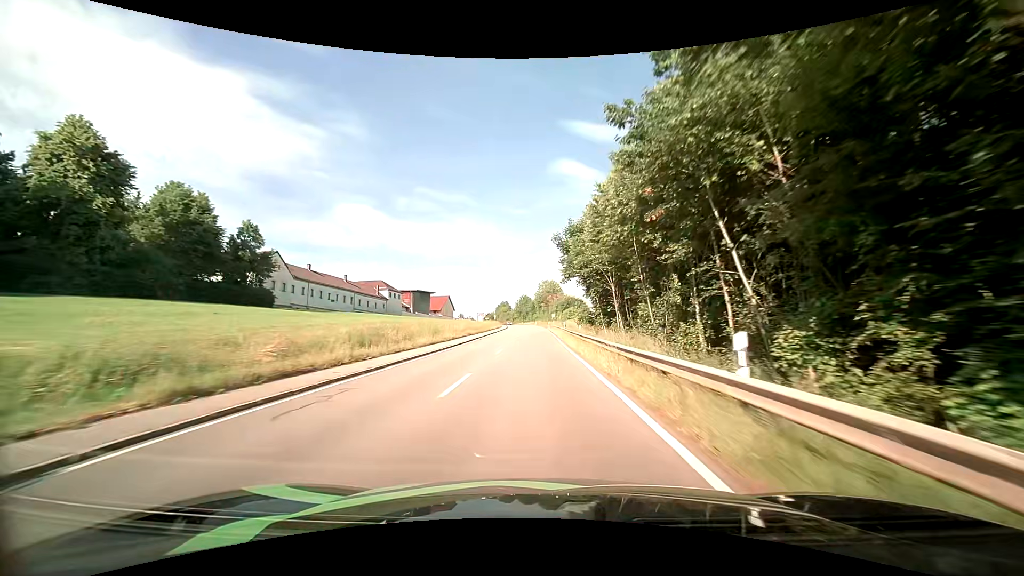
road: tertiary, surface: asphalt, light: Day
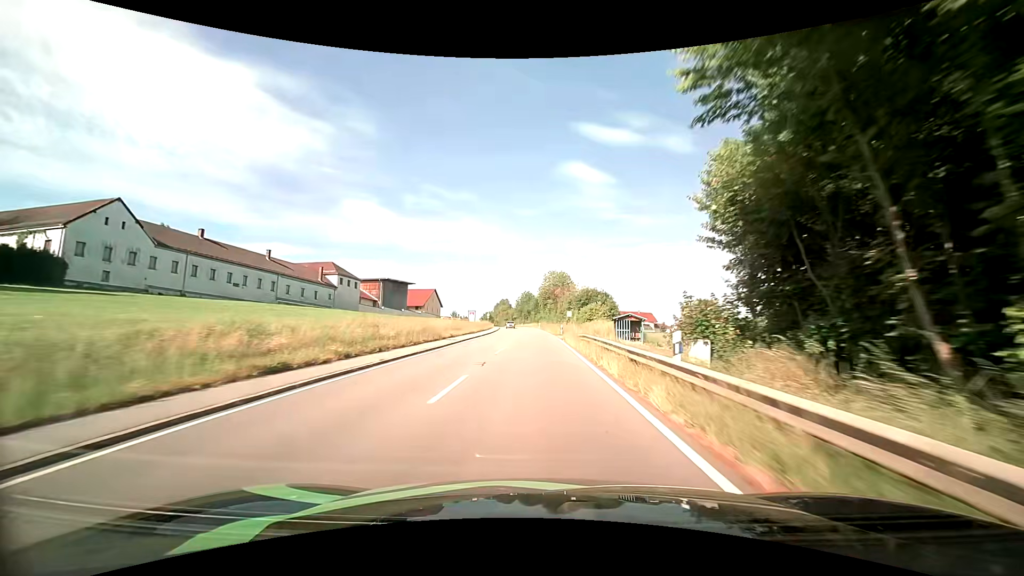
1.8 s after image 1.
(-0.3, +37.1) m; -1°
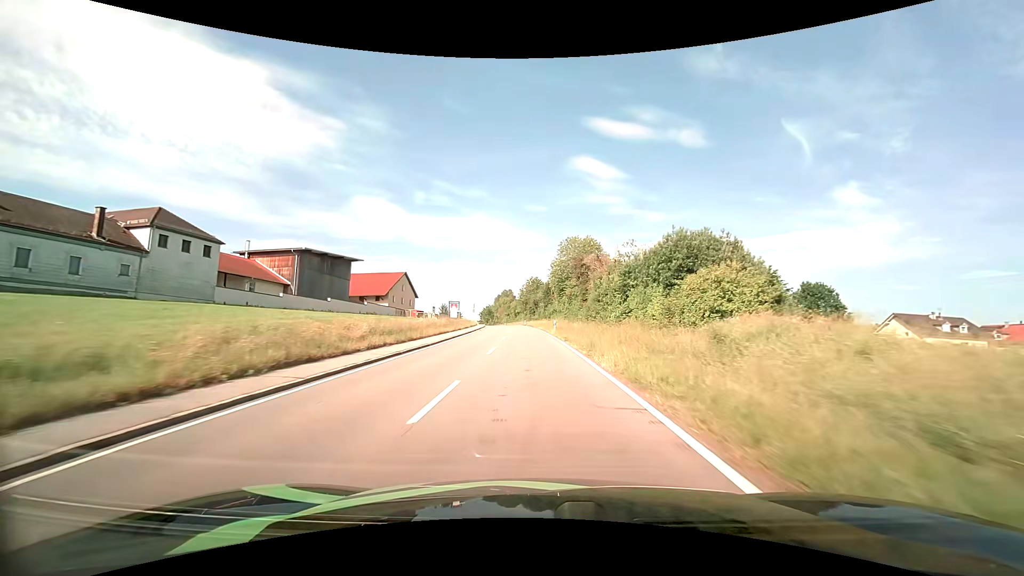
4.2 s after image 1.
(-0.2, +50.2) m; -1°
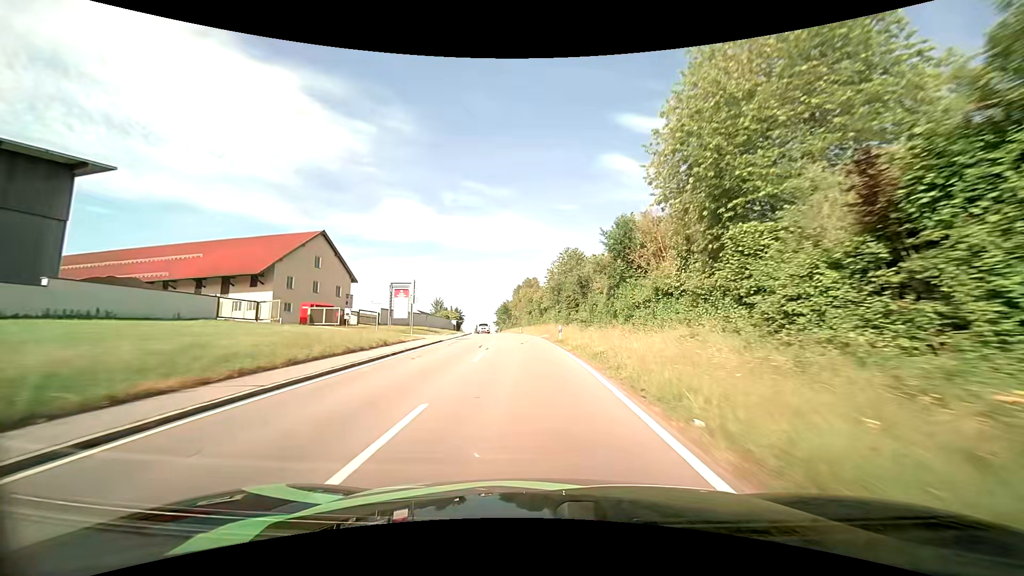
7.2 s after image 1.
(-2.0, +63.0) m; -3°
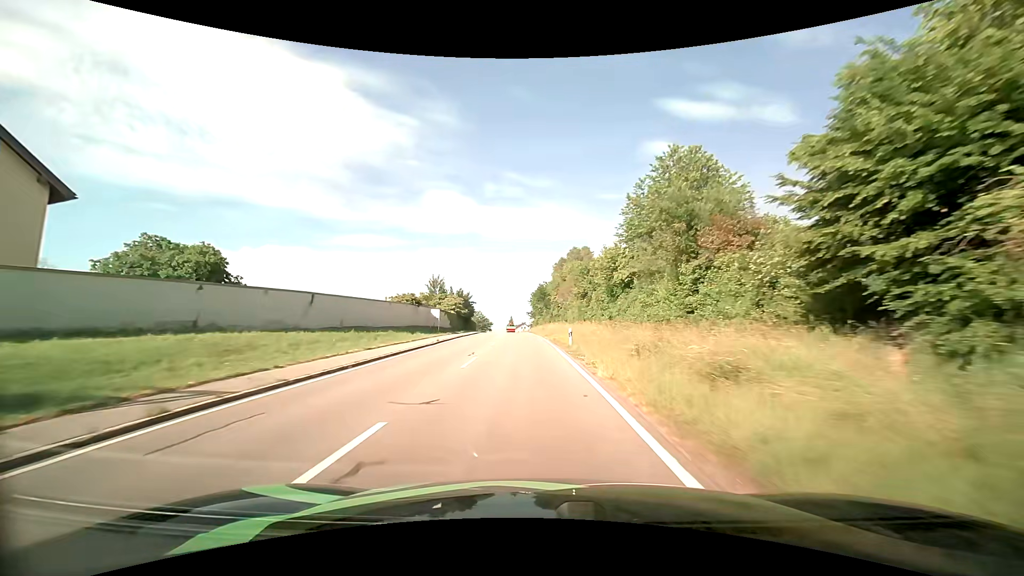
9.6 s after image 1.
(-2.2, +49.8) m; -5°
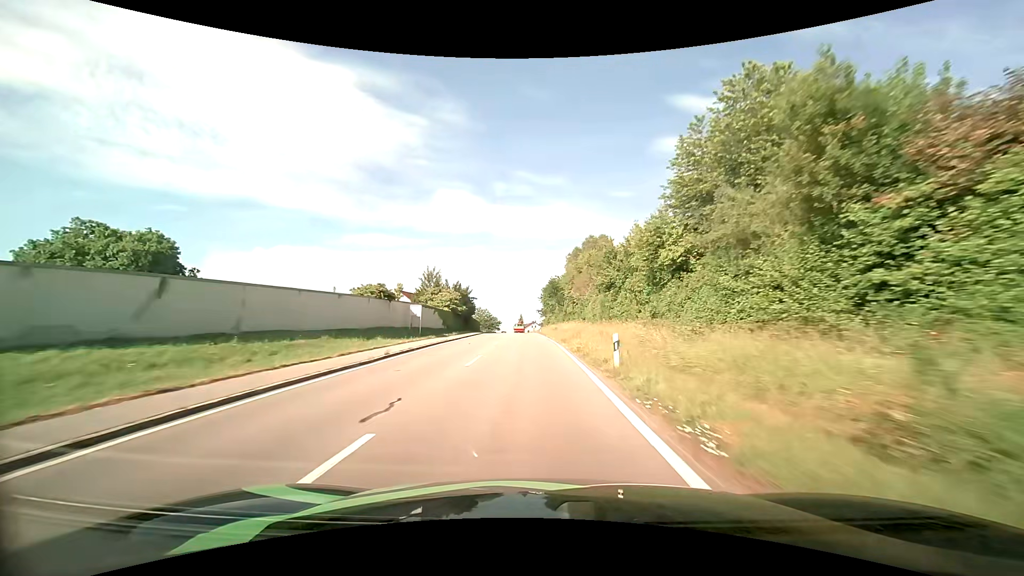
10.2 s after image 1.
(-0.1, +12.3) m; -1°
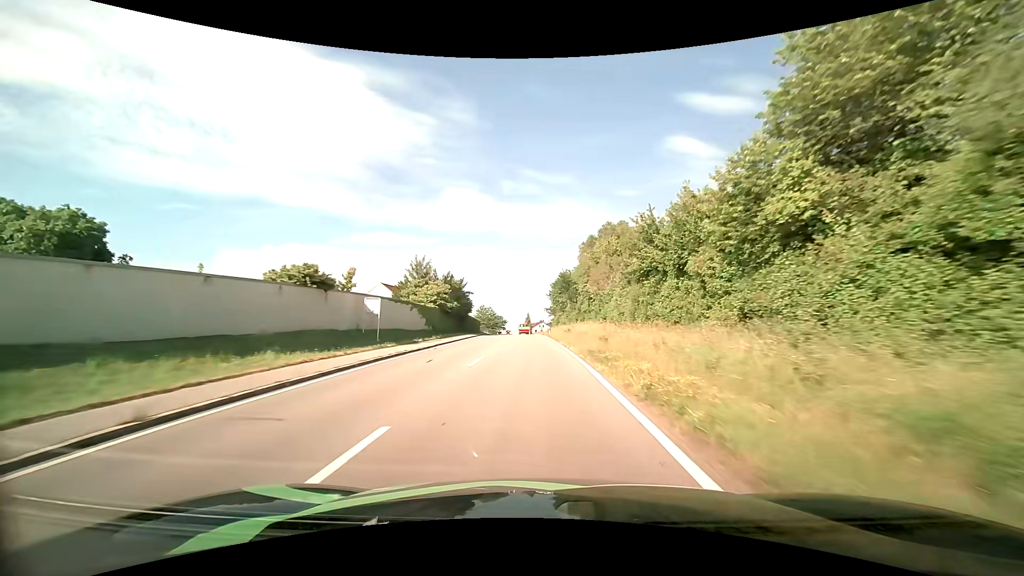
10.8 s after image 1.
(-0.1, +12.1) m; -1°
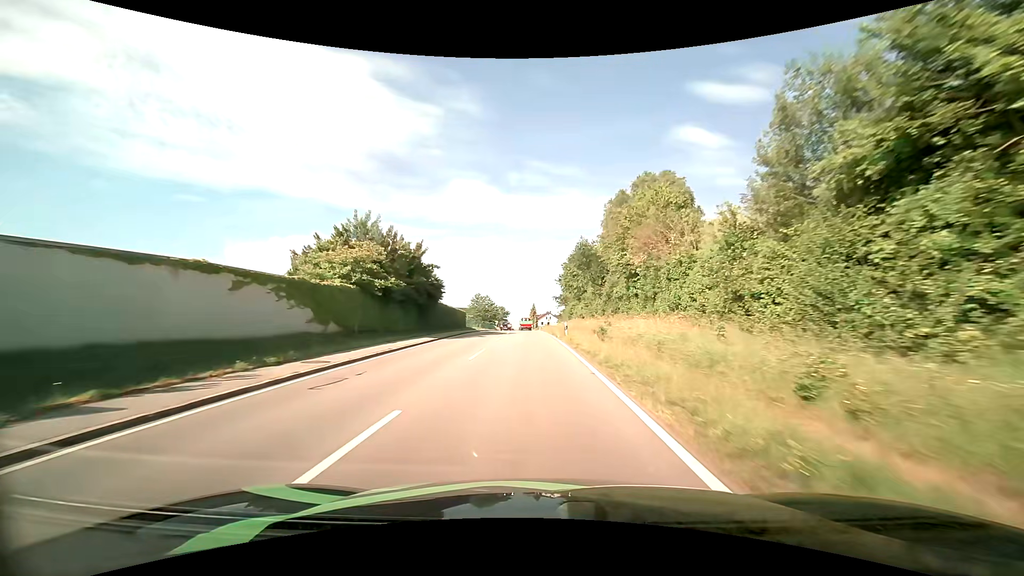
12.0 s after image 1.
(0.0, +23.0) m; 0°
(0, +10) (0, +20) (0, +30) (-1, +40) (-1, +50) (-1, +60) (-2, +70) (-2, +80) (-2, +90) (-3, +100) m
